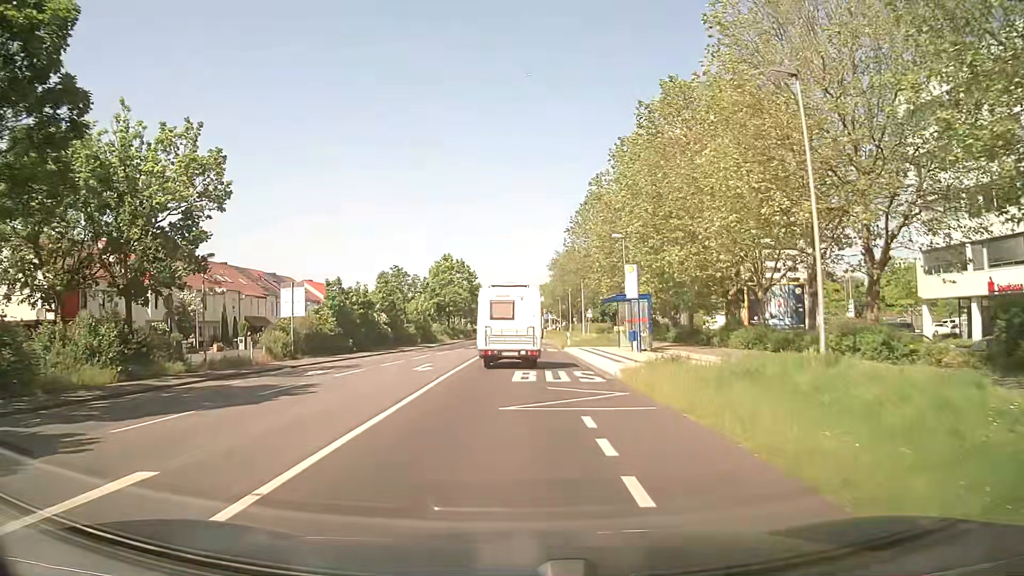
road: secondary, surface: asphalt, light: Day
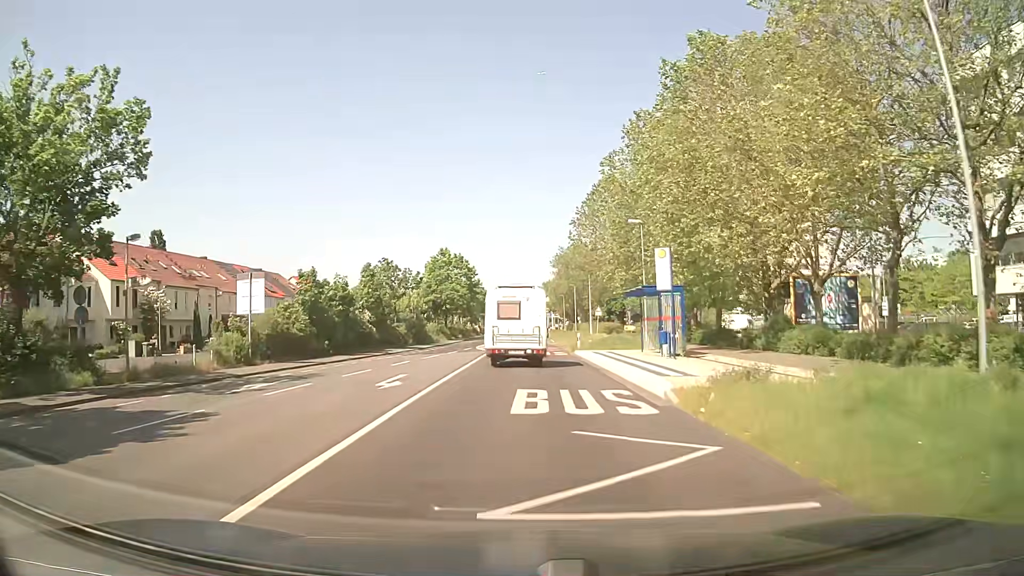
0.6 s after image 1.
(0.0, +6.3) m; 0°
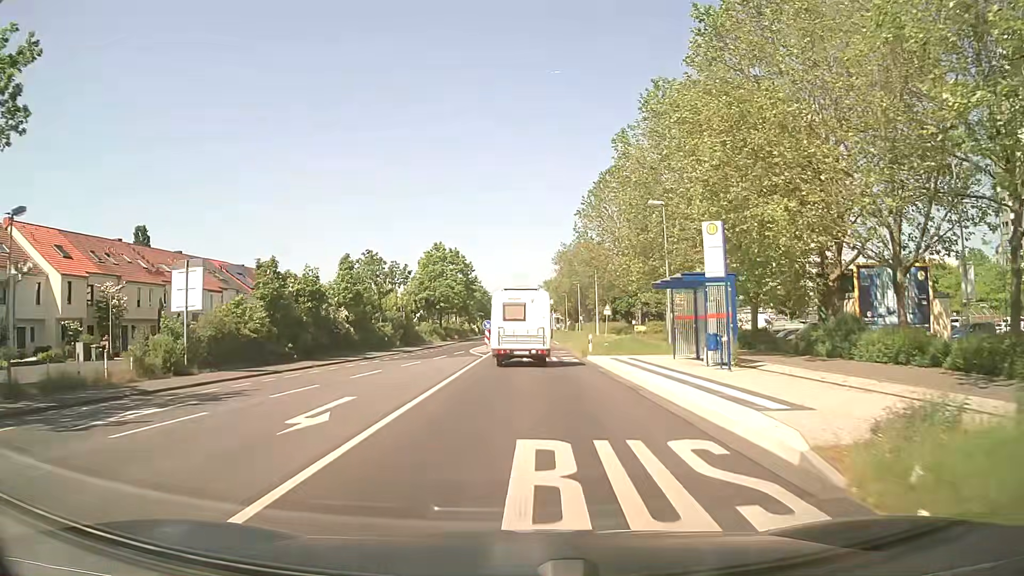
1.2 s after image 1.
(0.0, +6.4) m; +1°
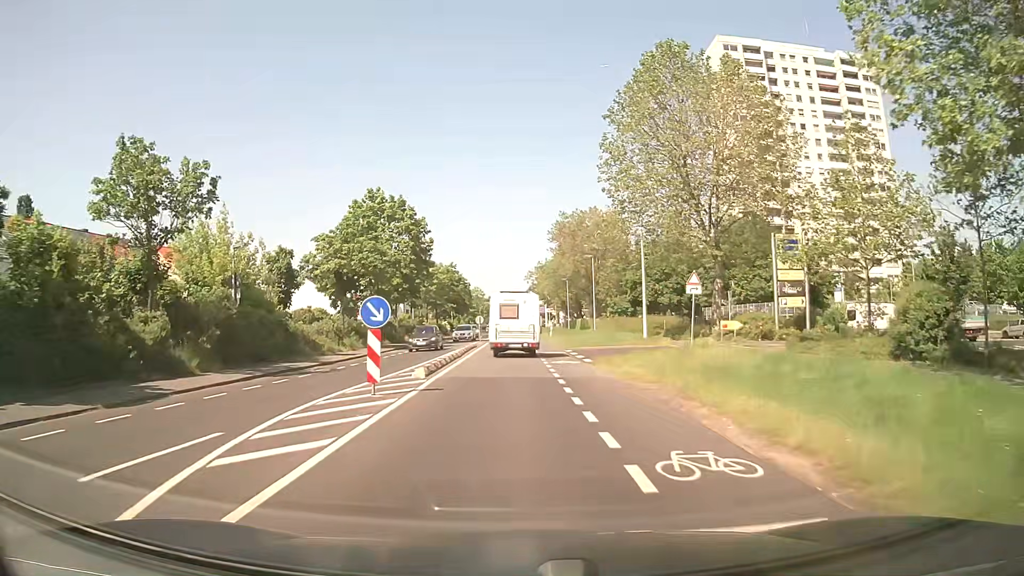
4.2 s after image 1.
(+0.2, +32.9) m; +1°
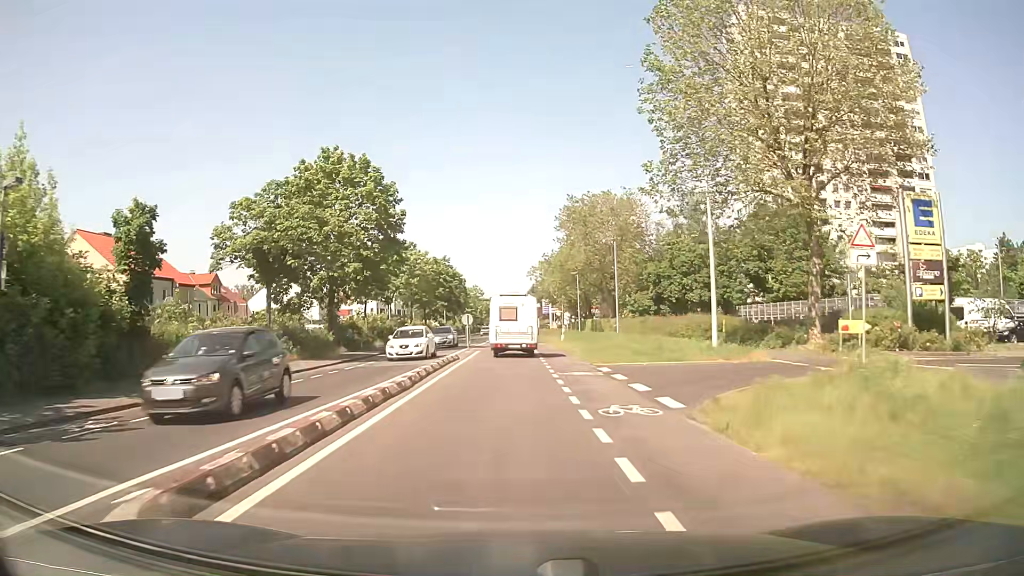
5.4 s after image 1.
(0.0, +13.7) m; 0°
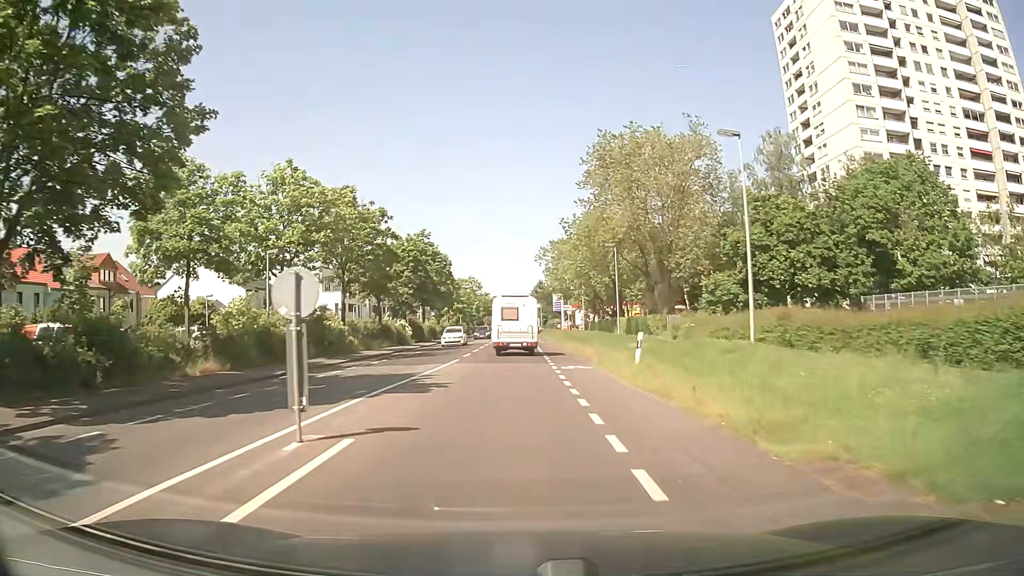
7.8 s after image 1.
(-0.1, +28.9) m; 0°
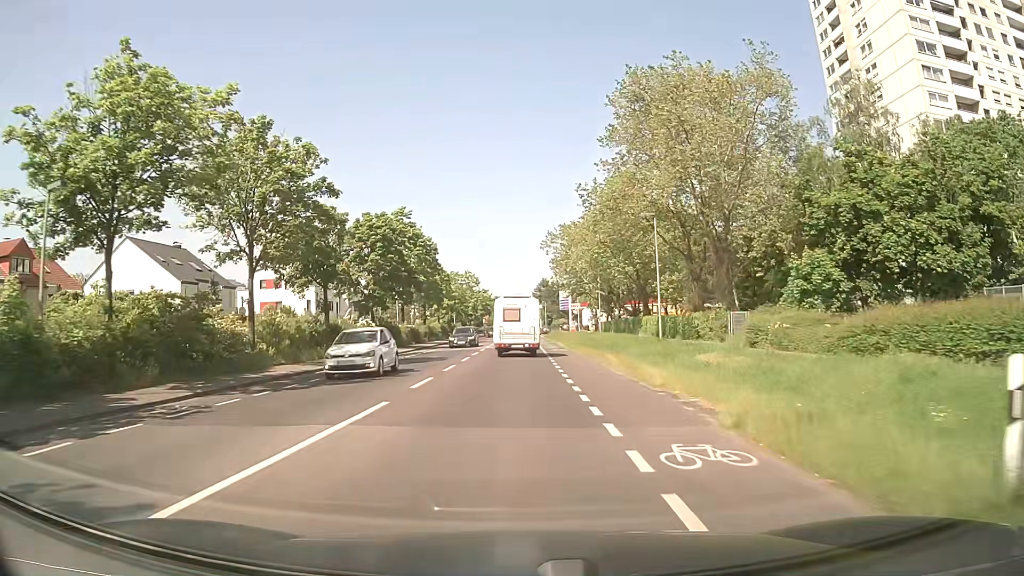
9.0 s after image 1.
(0.0, +15.1) m; -1°
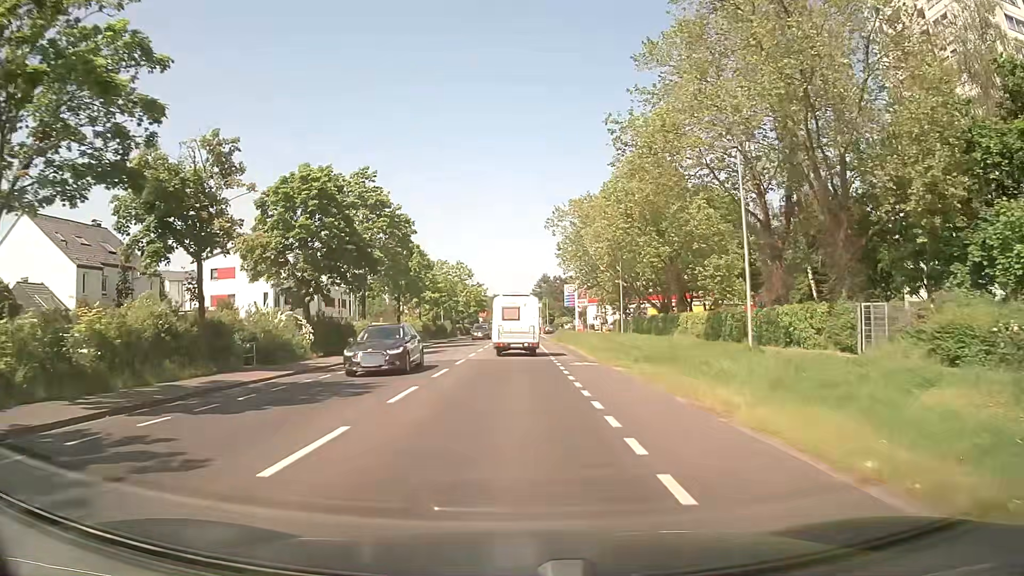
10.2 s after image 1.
(+0.1, +15.2) m; 0°
(0, +10) (0, +20) (0, +30) (0, +40) (0, +50) (0, +60) (0, +70) (0, +80) (0, +90) (0, +100) m
